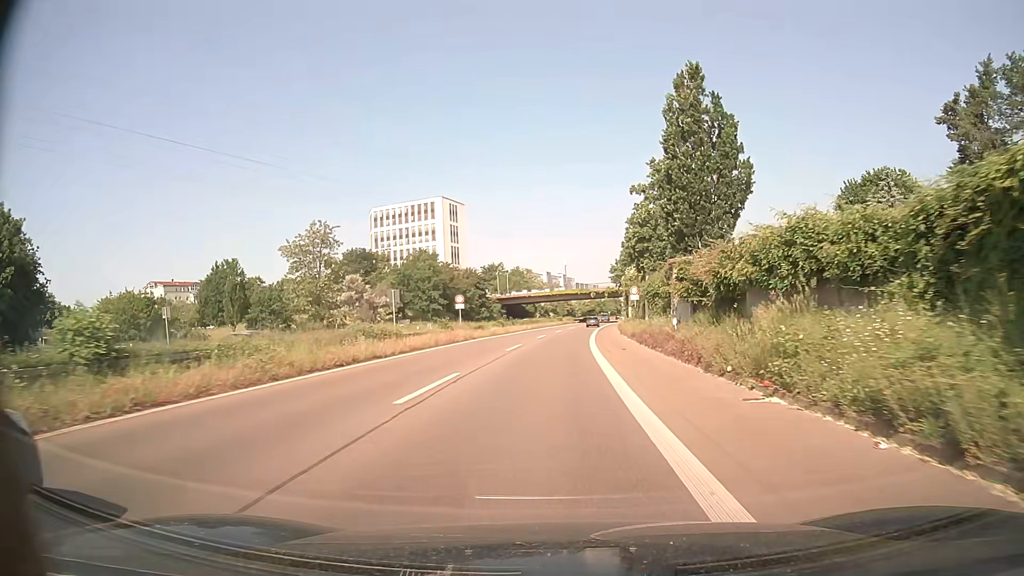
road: trunk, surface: asphalt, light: Day
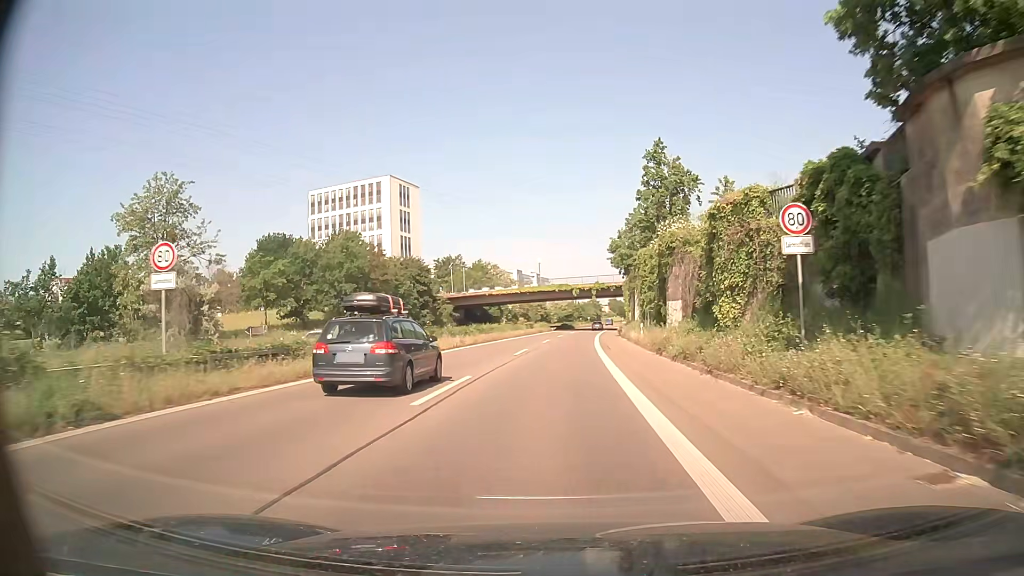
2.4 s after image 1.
(+0.7, +35.8) m; +2°
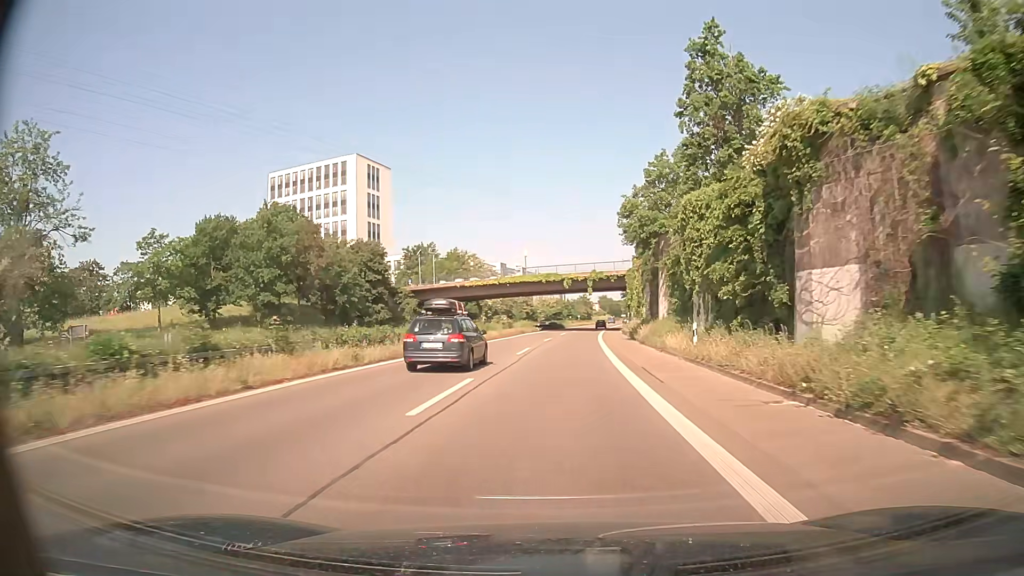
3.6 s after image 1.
(+0.1, +19.7) m; +1°
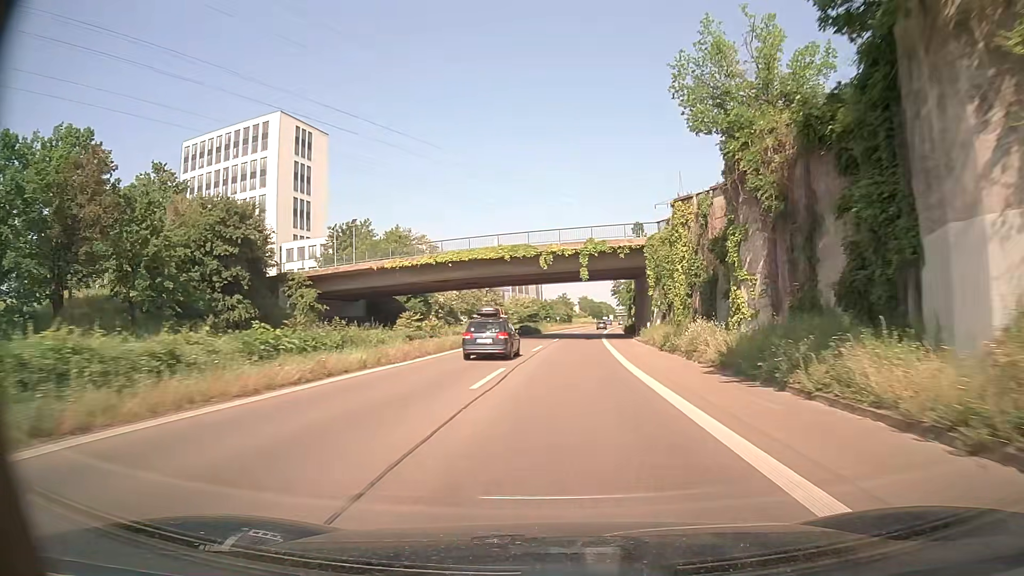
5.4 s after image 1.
(+0.6, +32.2) m; +2°
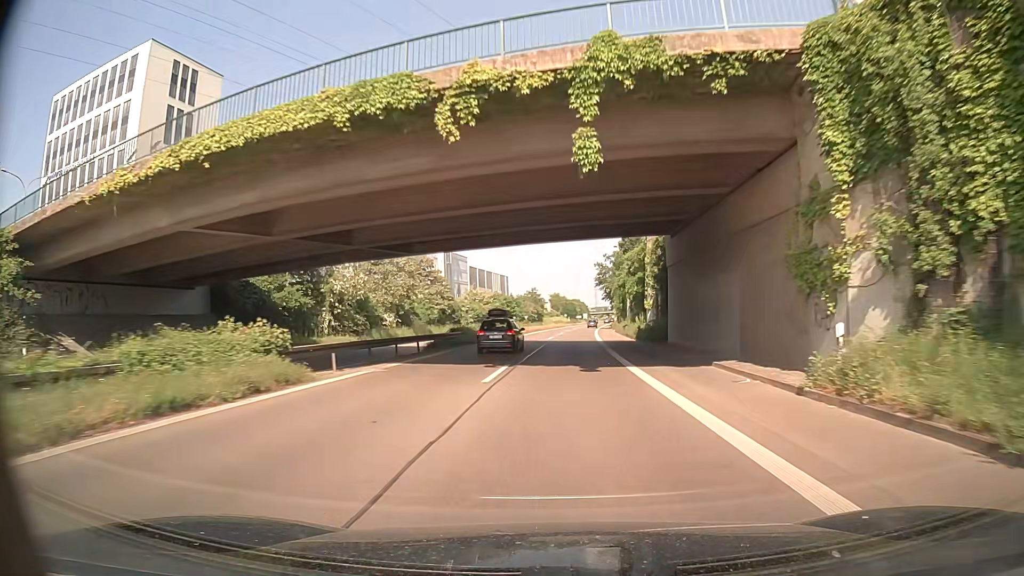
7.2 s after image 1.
(+1.0, +34.7) m; +3°
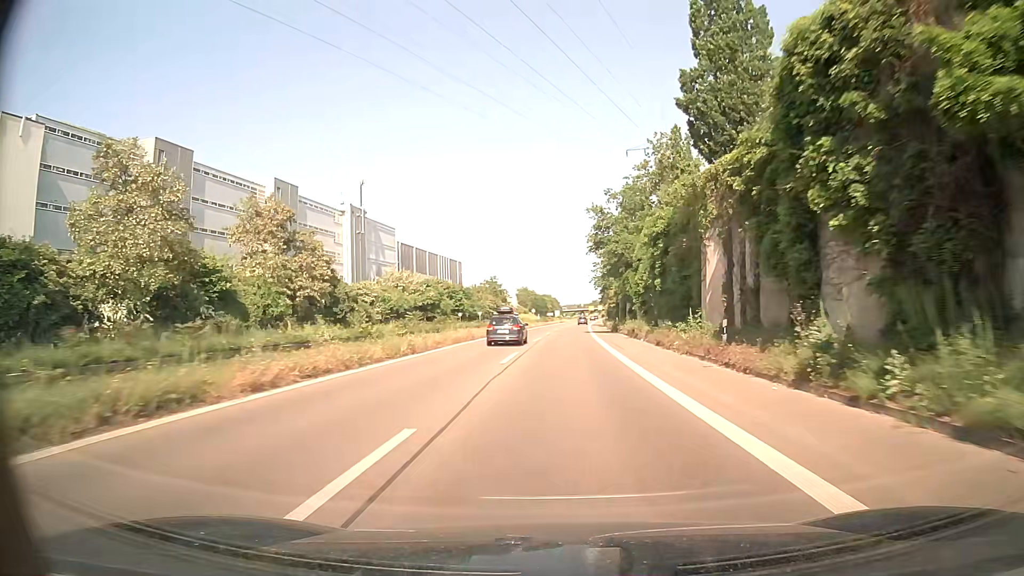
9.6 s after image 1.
(+0.9, +49.2) m; +2°
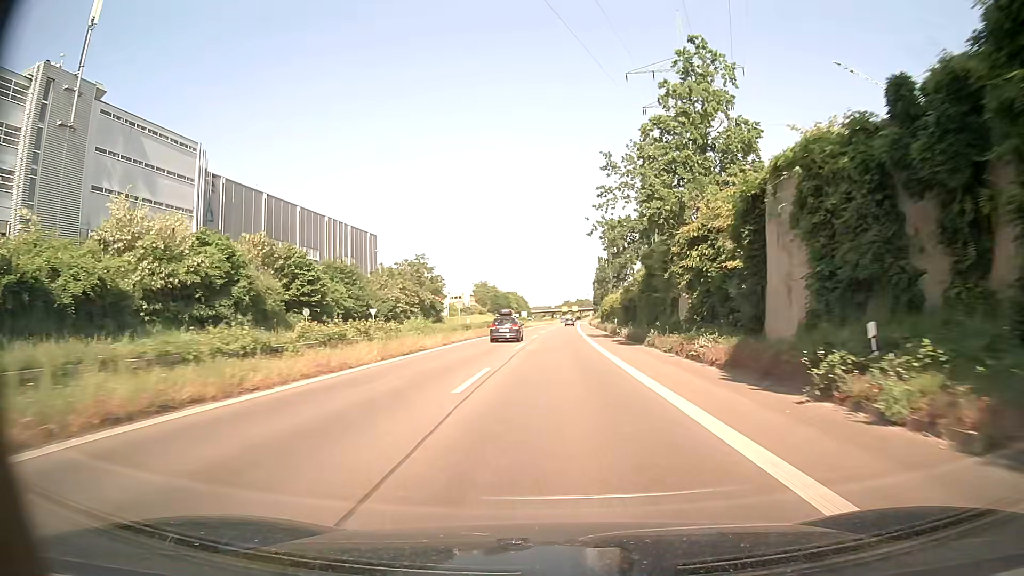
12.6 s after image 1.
(+1.3, +61.9) m; +3°
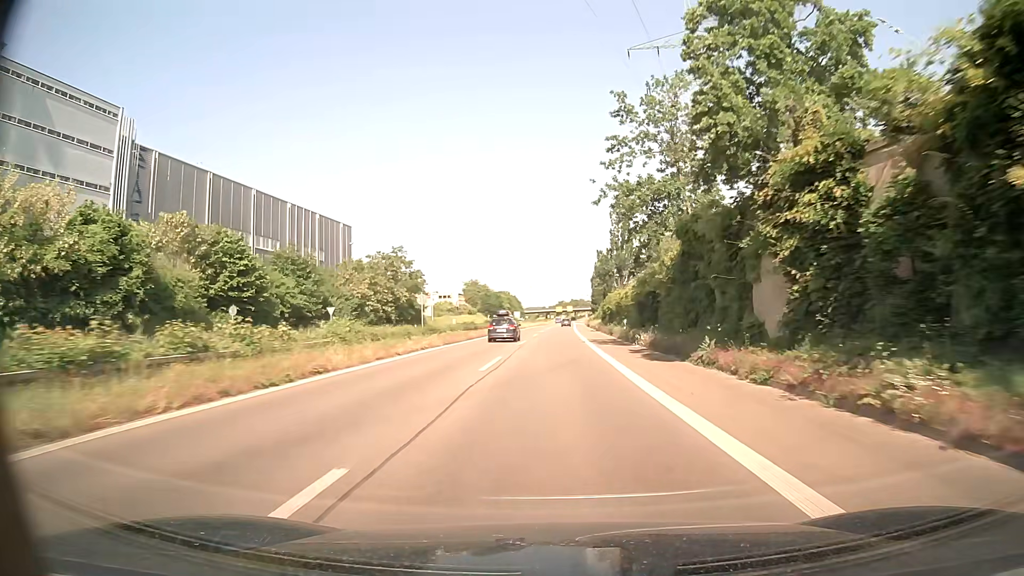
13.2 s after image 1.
(0.0, +12.3) m; 0°
(0, +10) (0, +20) (0, +30) (0, +40) (+1, +50) (+1, +60) (+1, +70) (+1, +80) (+1, +90) (+2, +100) m
